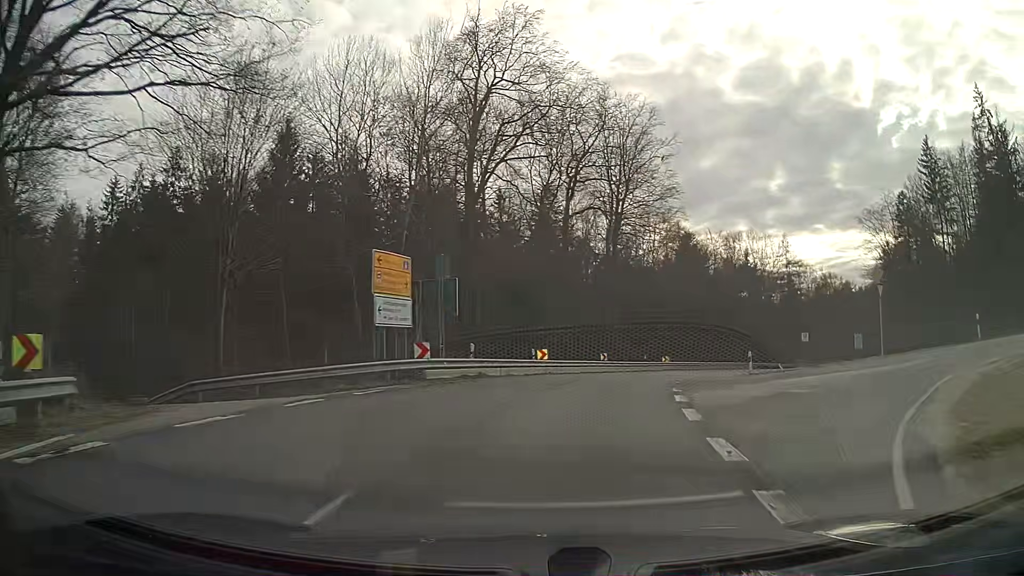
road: secondary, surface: asphalt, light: Day
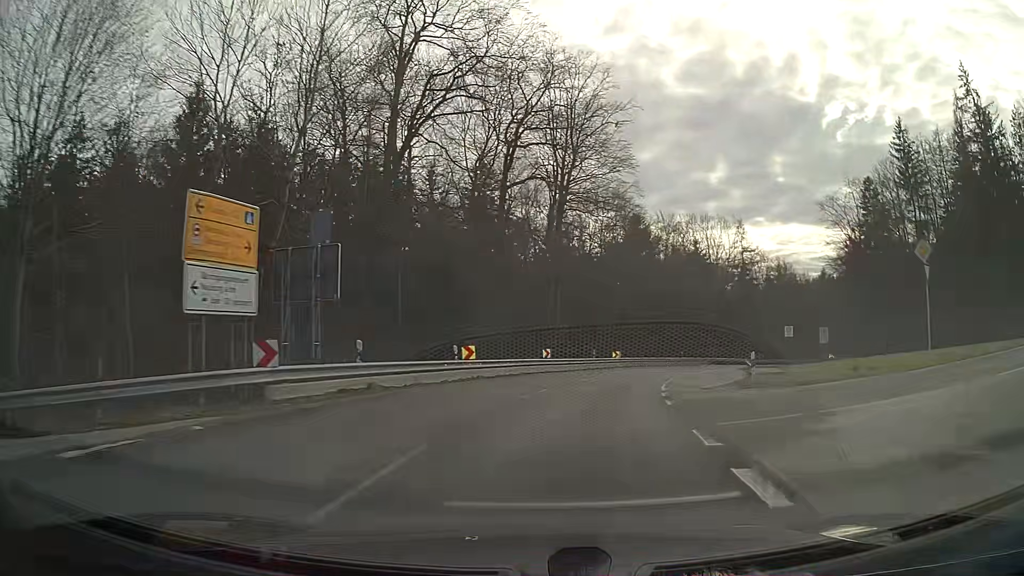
(+0.4, +8.2) m; +5°
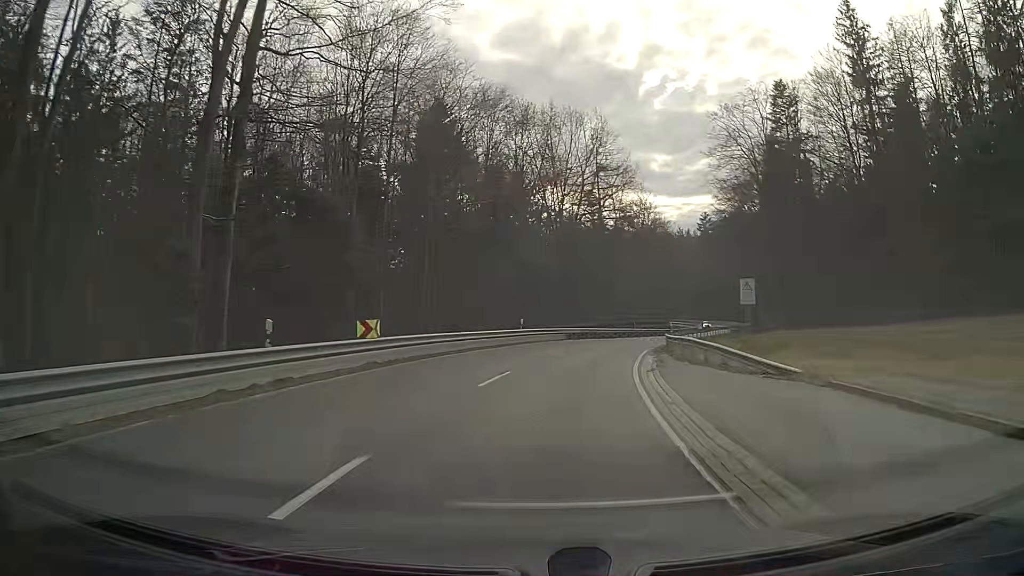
(+4.7, +33.9) m; +15°
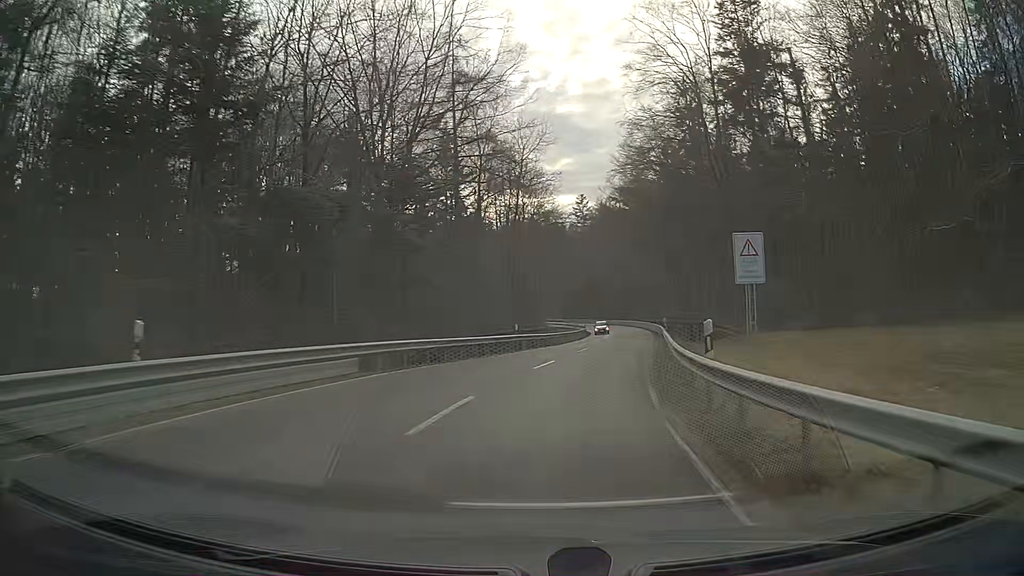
(+2.9, +27.6) m; +12°
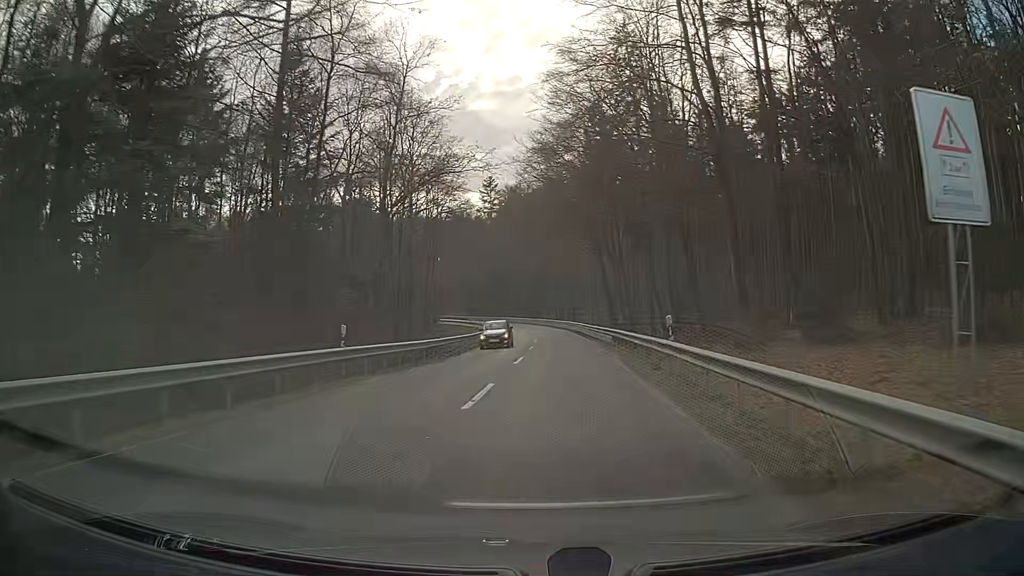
(+1.2, +19.0) m; +7°
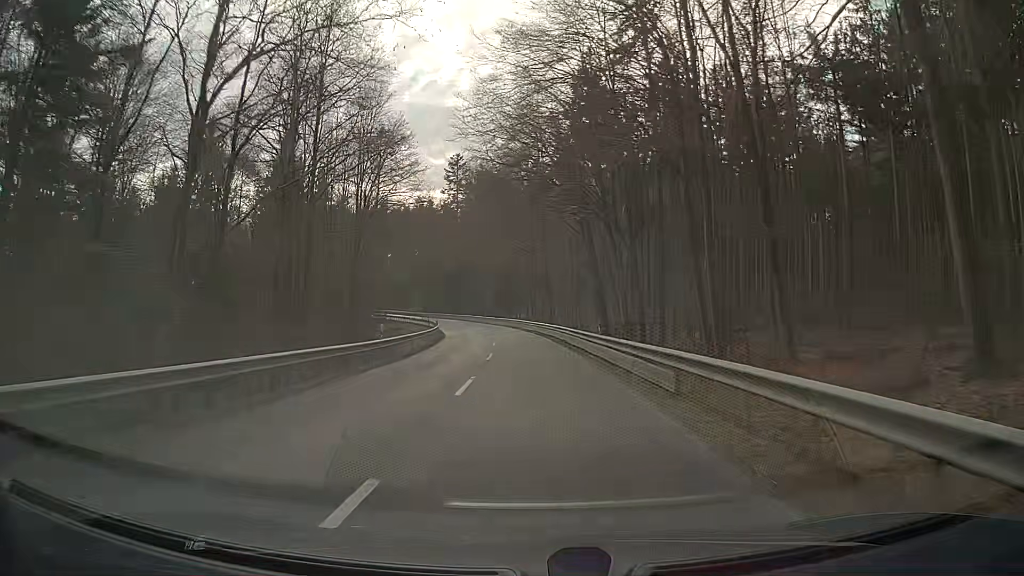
(+0.6, +19.6) m; +2°
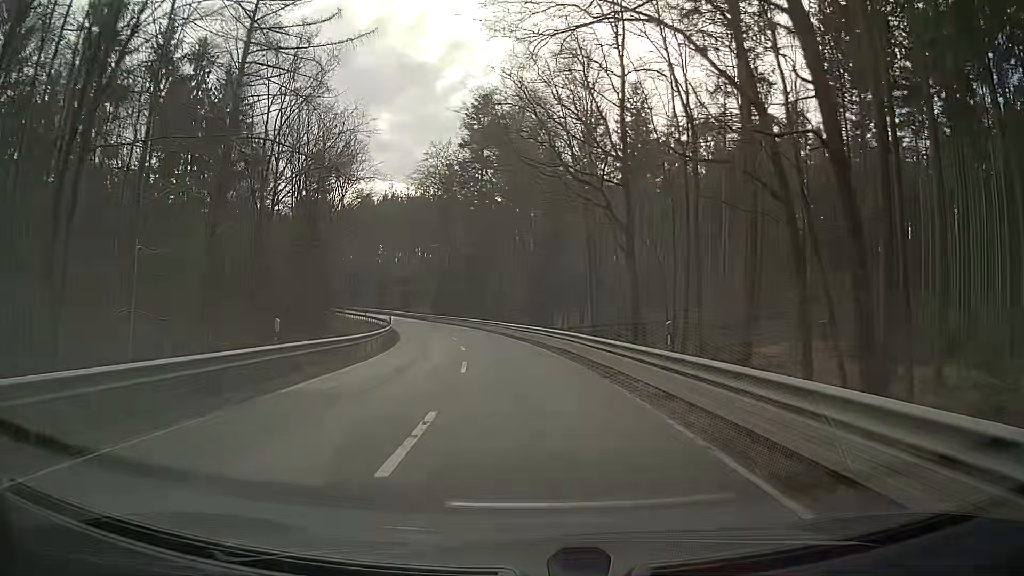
(-0.8, +39.1) m; -3°
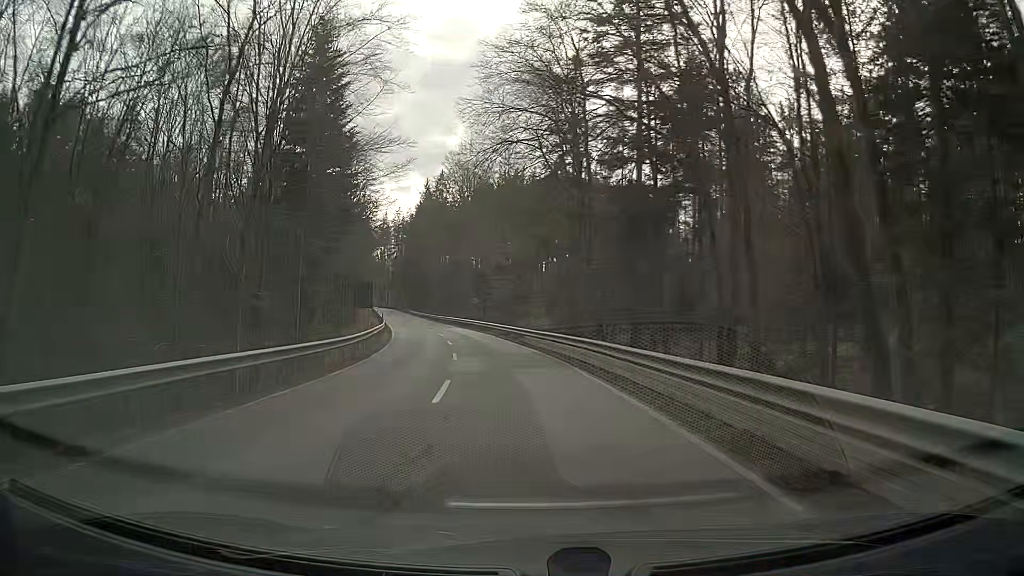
(-5.0, +48.9) m; -12°
(0, +10) (-1, +20) (-2, +30) (-4, +40) (-6, +50) (-8, +59) (-10, +69) (-13, +79) (-15, +89) (-17, +98) m
